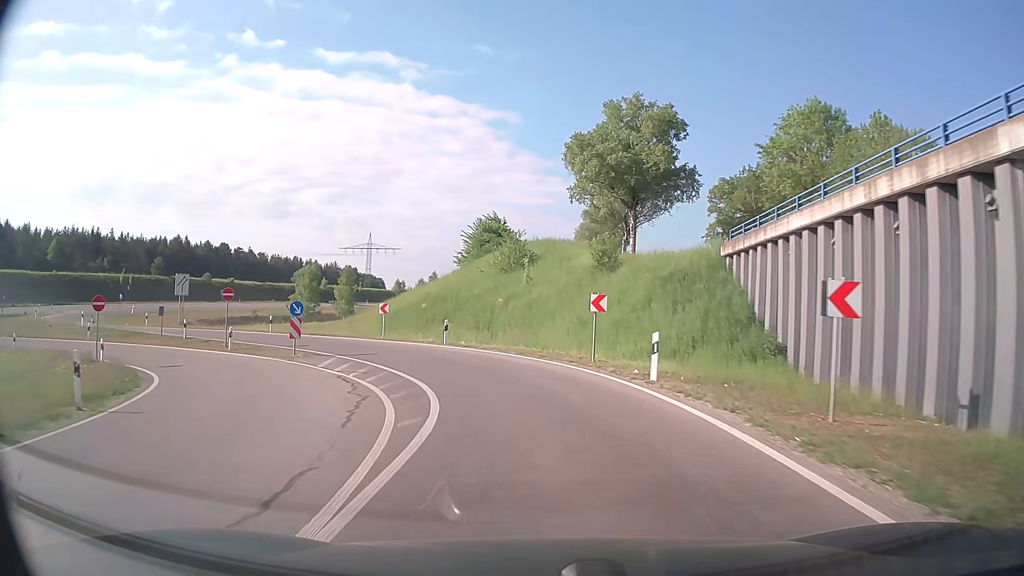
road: trunk_link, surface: asphalt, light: Day
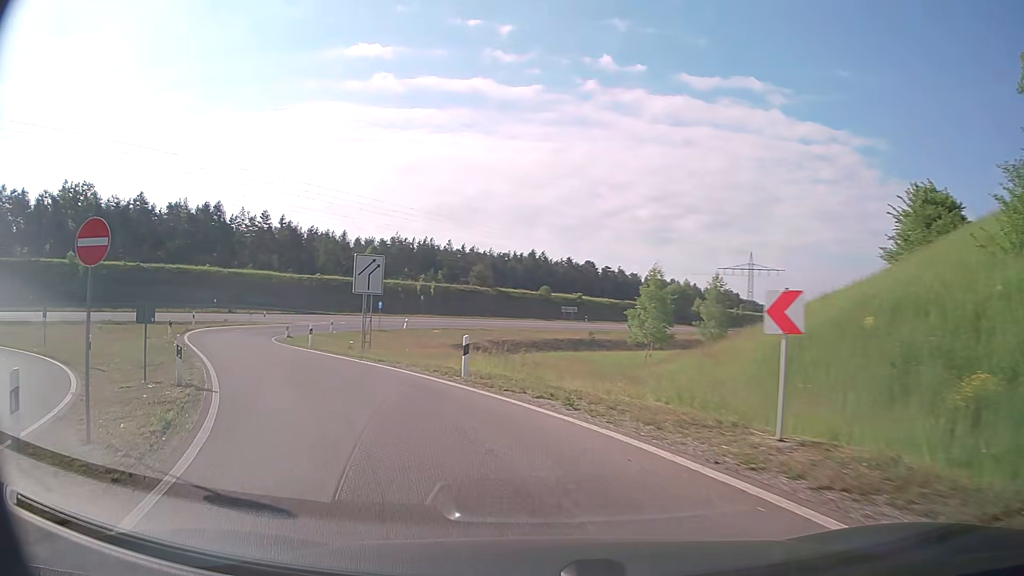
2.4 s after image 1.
(-5.3, +25.3) m; -32°
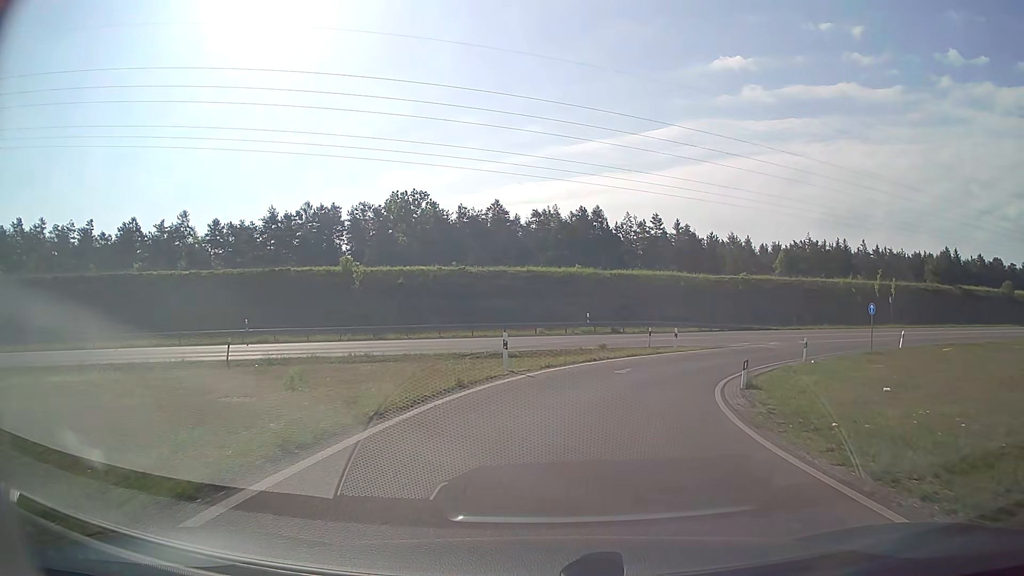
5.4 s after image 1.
(-10.4, +24.4) m; -34°
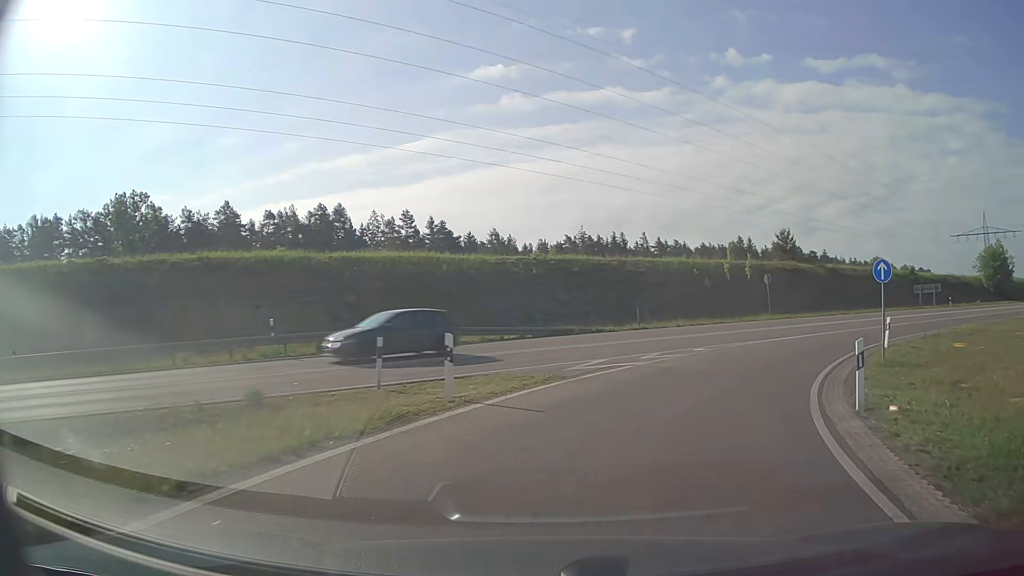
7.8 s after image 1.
(+3.2, +21.0) m; +20°
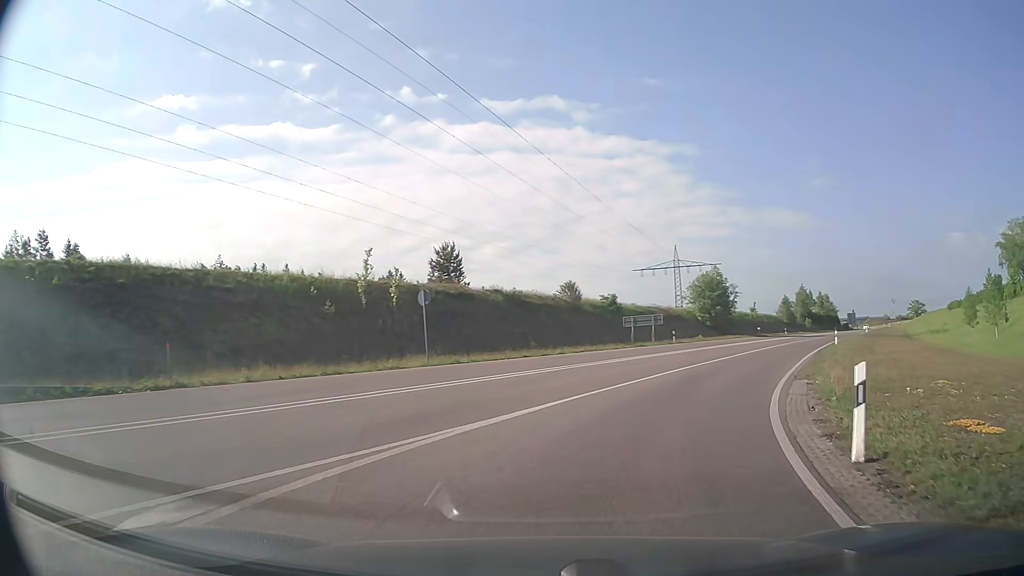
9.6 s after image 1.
(+4.4, +16.0) m; +30°
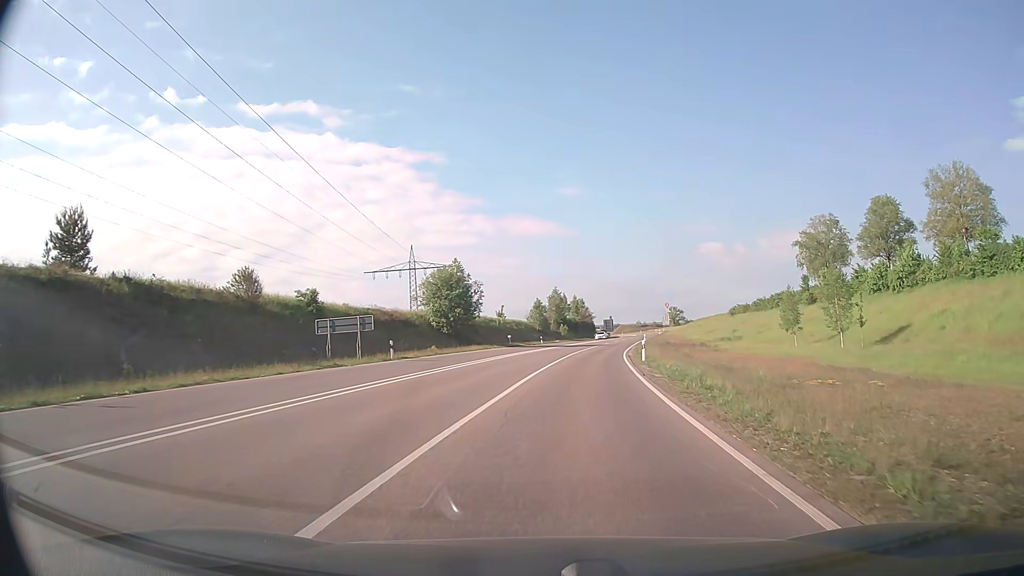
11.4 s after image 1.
(+3.9, +17.7) m; +22°
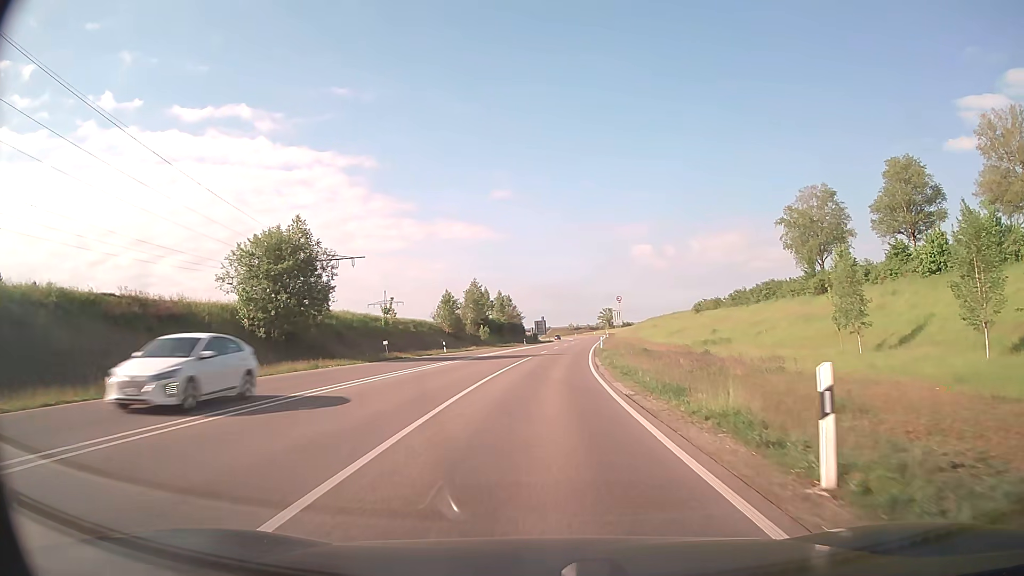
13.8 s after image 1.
(+1.9, +29.7) m; +6°
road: trunk
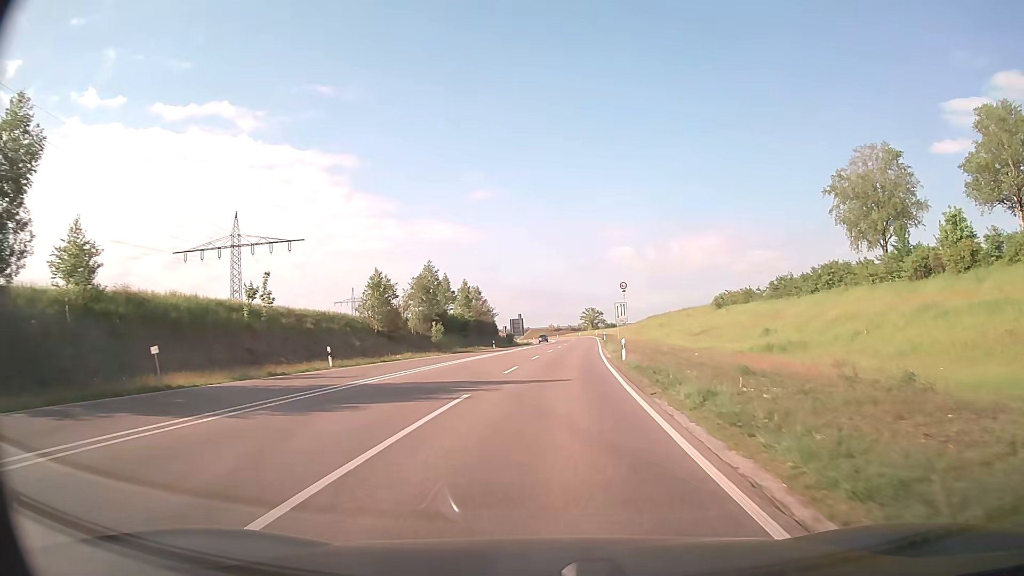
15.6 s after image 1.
(+0.4, +27.1) m; +2°
(0, +10) (0, +20) (+1, +30) (+1, +40) (+2, +50) (+3, +60) (+3, +70) (+4, +80) (+5, +90) (+6, +100) m
